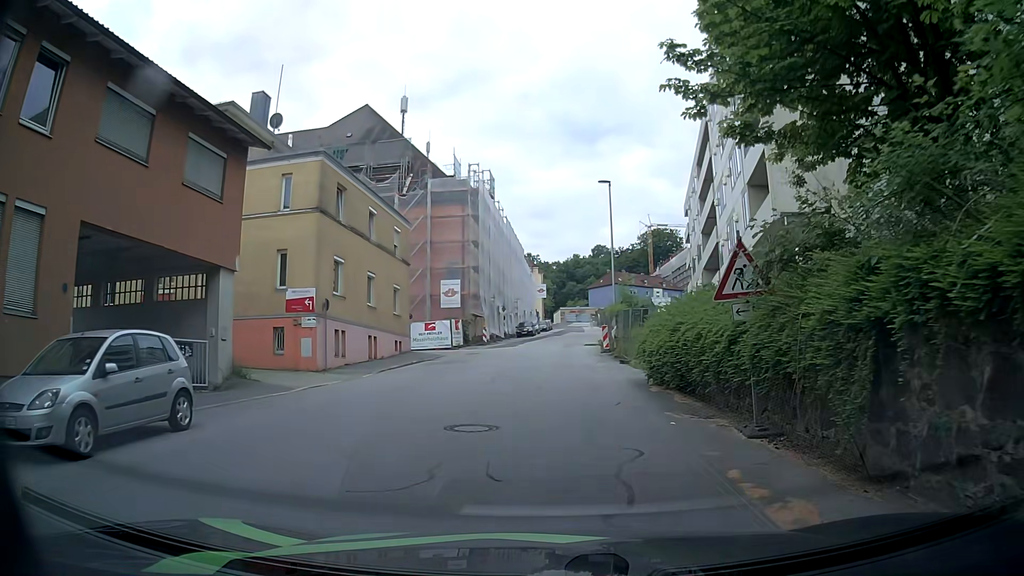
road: residential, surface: asphalt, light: Day
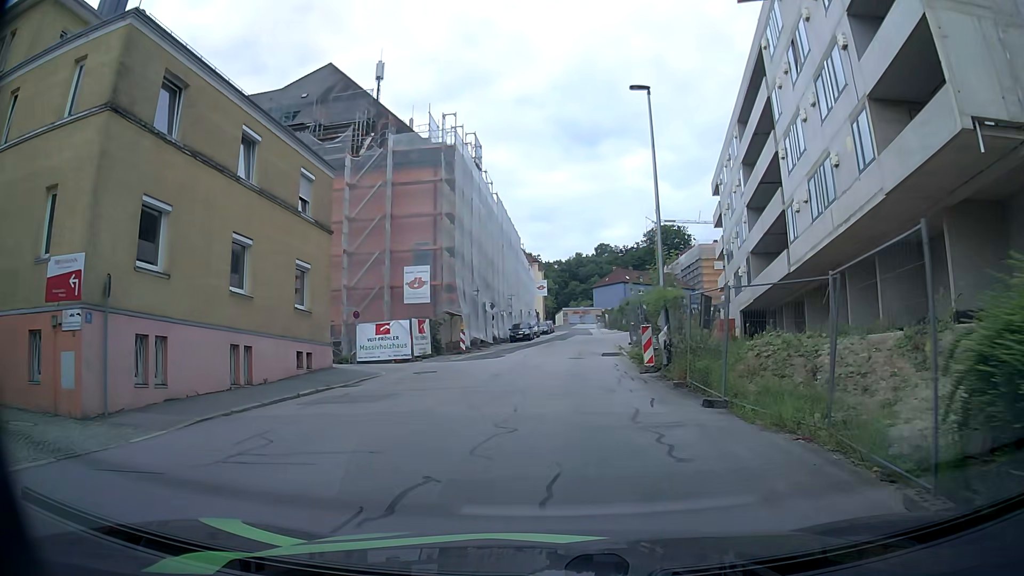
(-0.1, +13.5) m; 0°
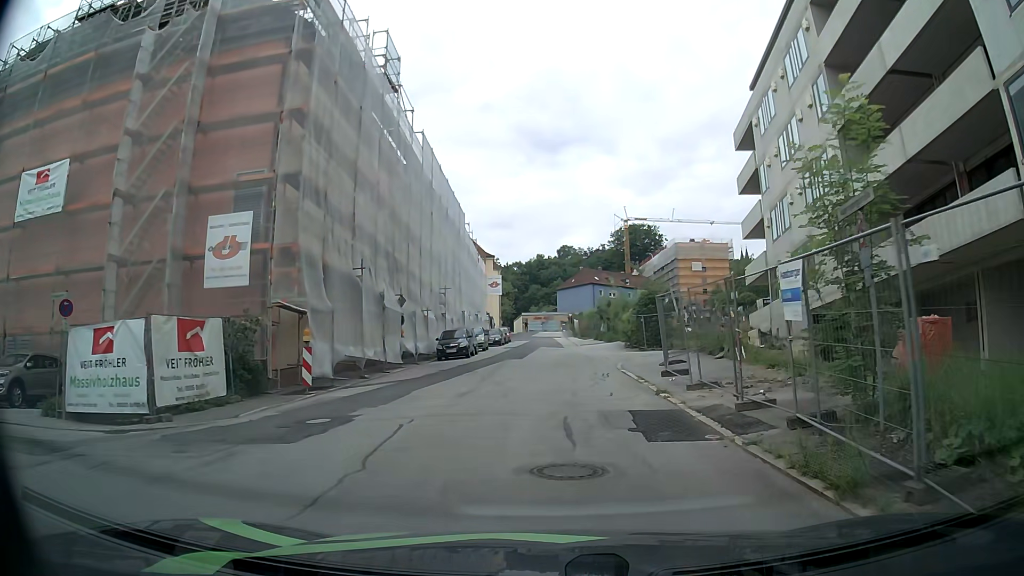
(0.0, +20.0) m; +2°
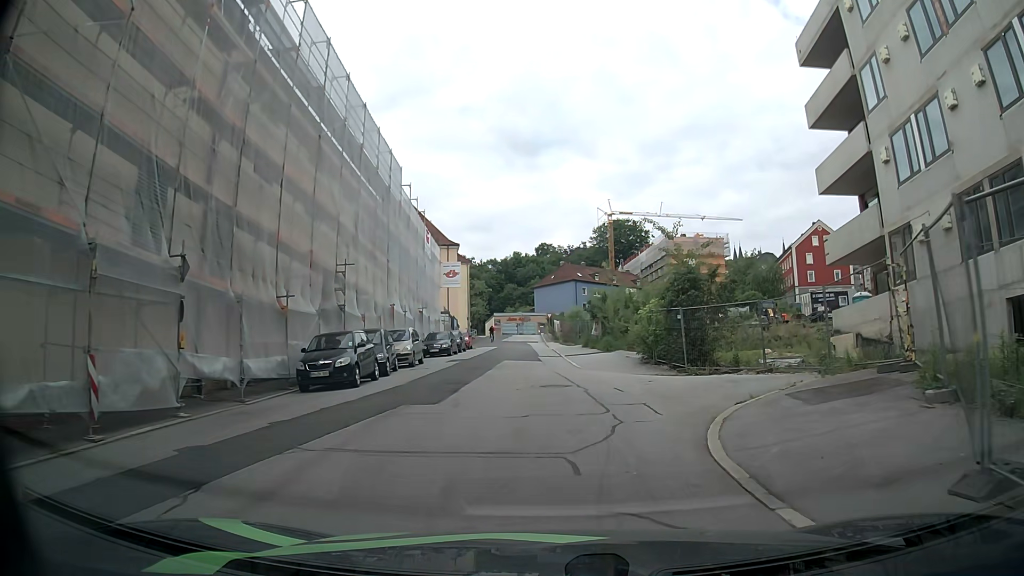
(+0.4, +16.6) m; +2°
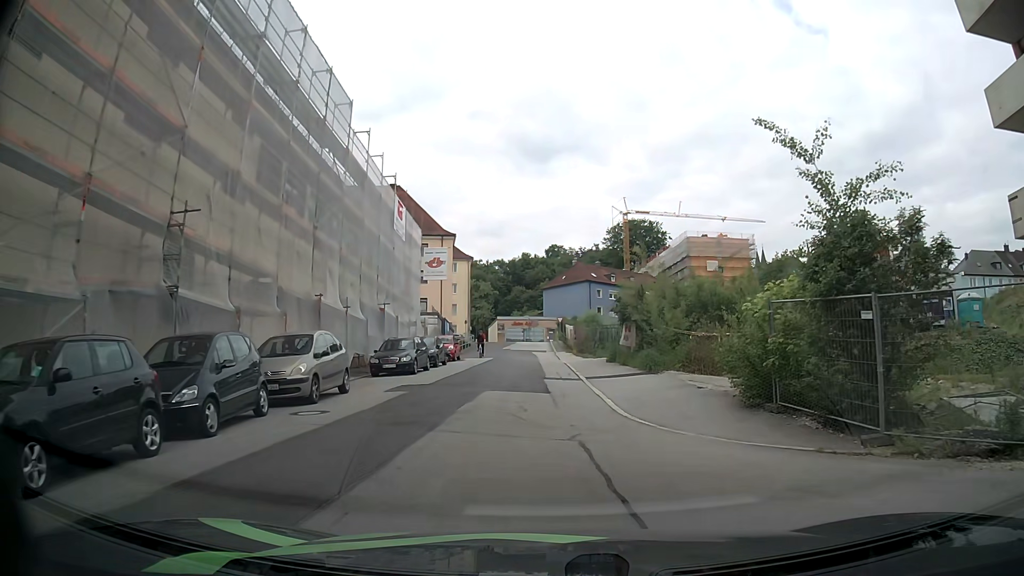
(-0.1, +12.5) m; -2°
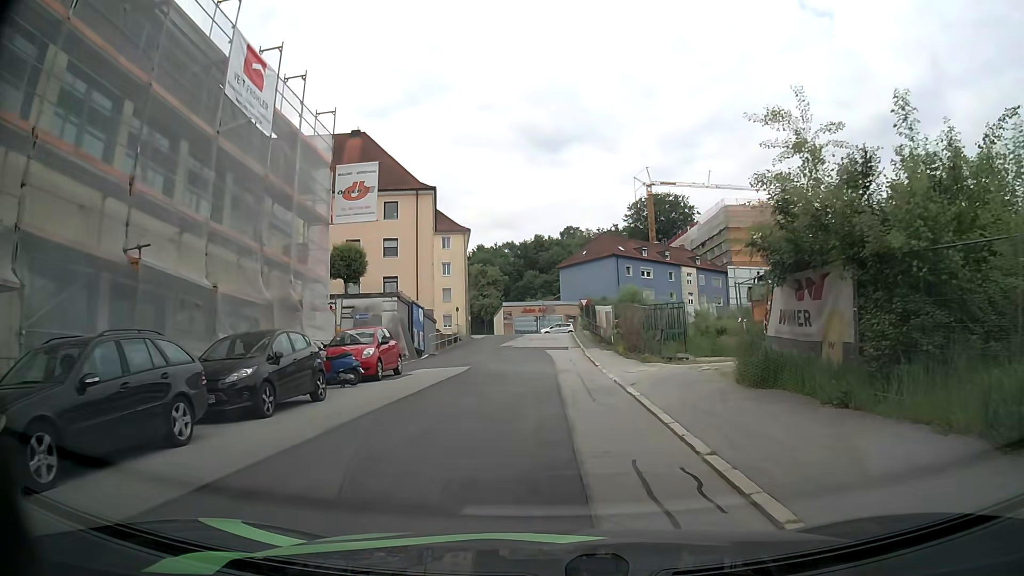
(+0.2, +20.6) m; -1°
